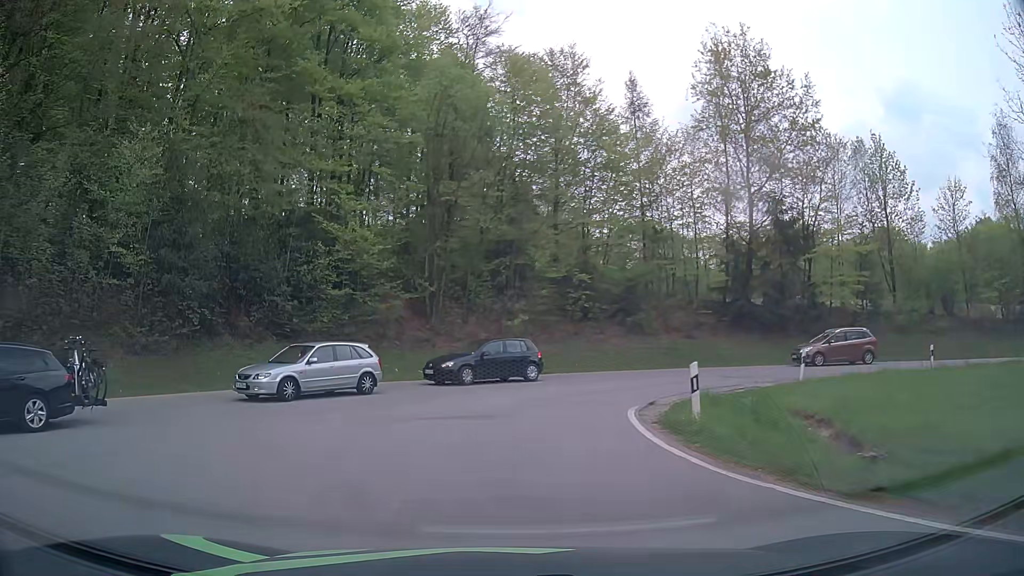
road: tertiary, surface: asphalt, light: Day
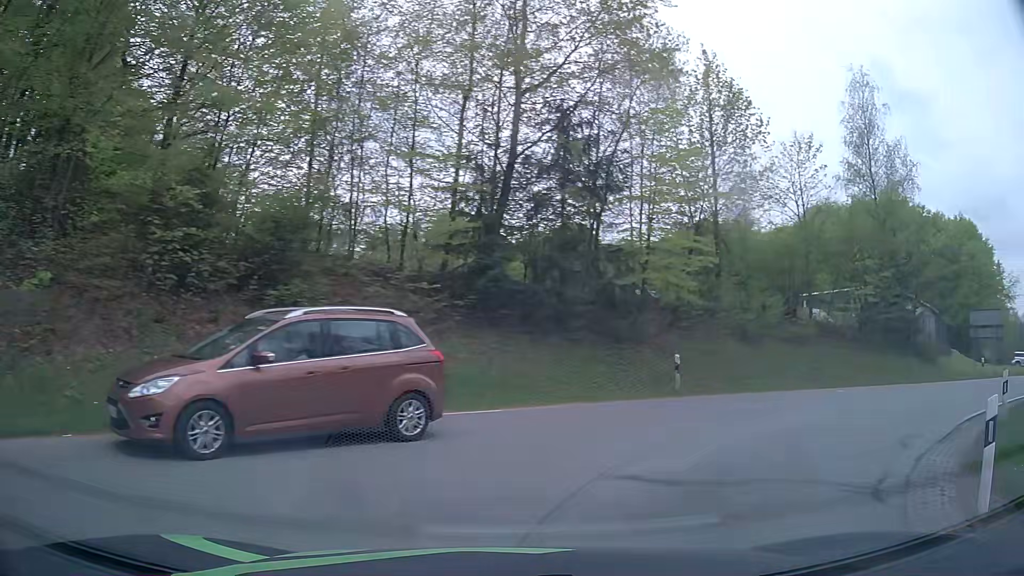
(+1.9, +18.6) m; +30°
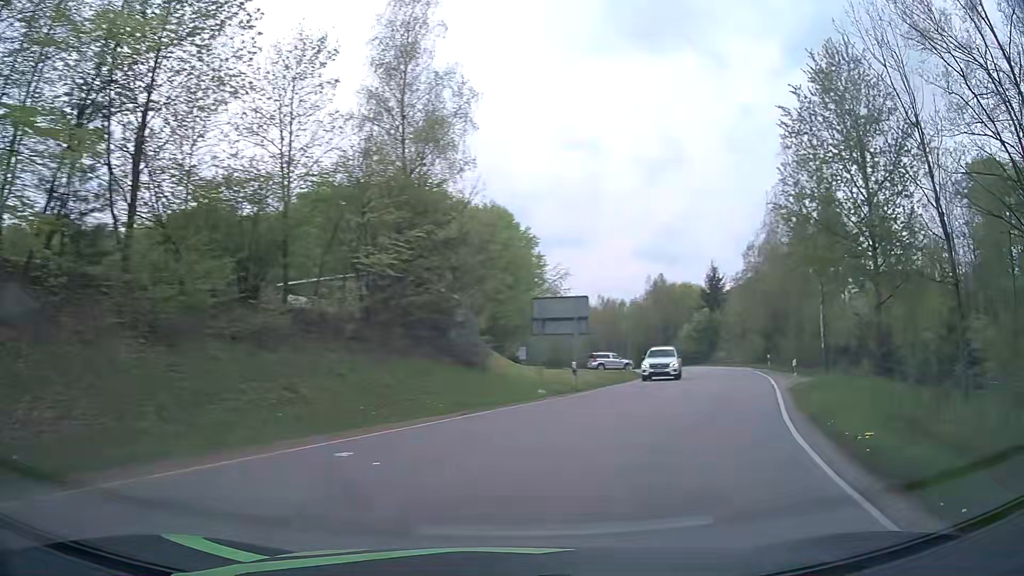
(+4.3, +11.8) m; +40°
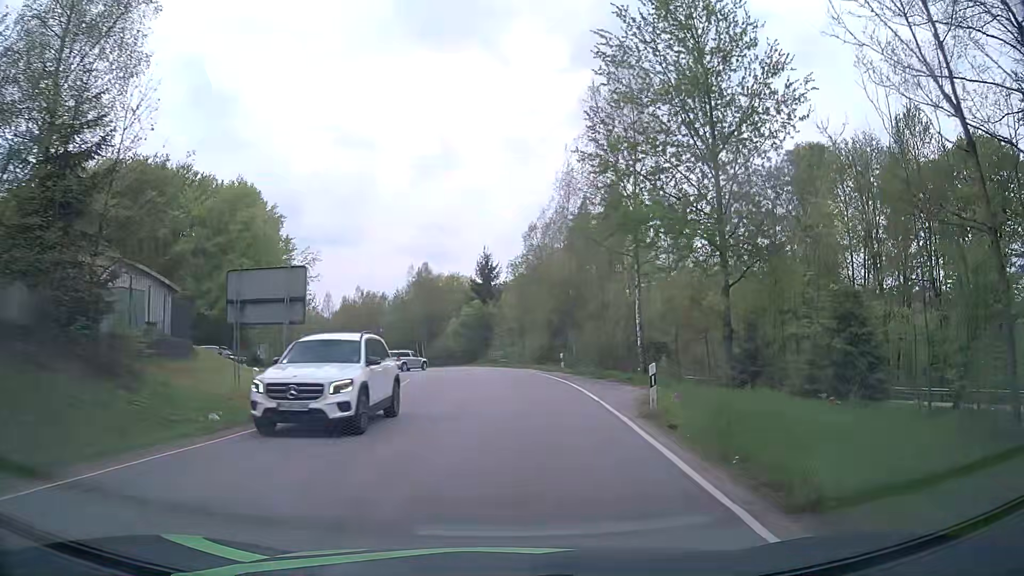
(+2.5, +10.3) m; +22°
(0, +10) (+1, +20) (+1, +30) (0, +40) (-1, +50) (-4, +60) (-7, +69) (-11, +78) (-15, +87) (-21, +96) m
